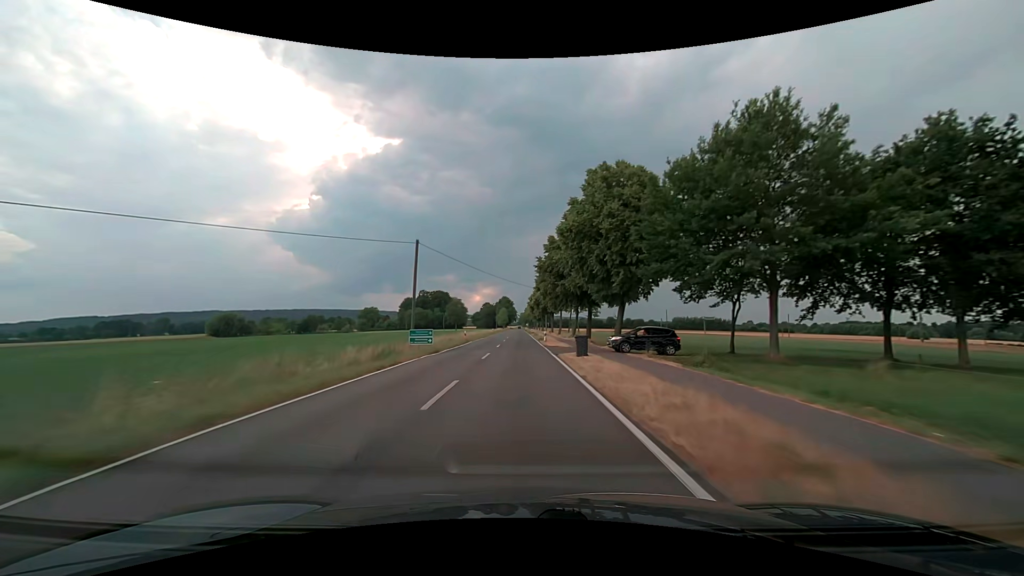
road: secondary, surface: asphalt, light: Day
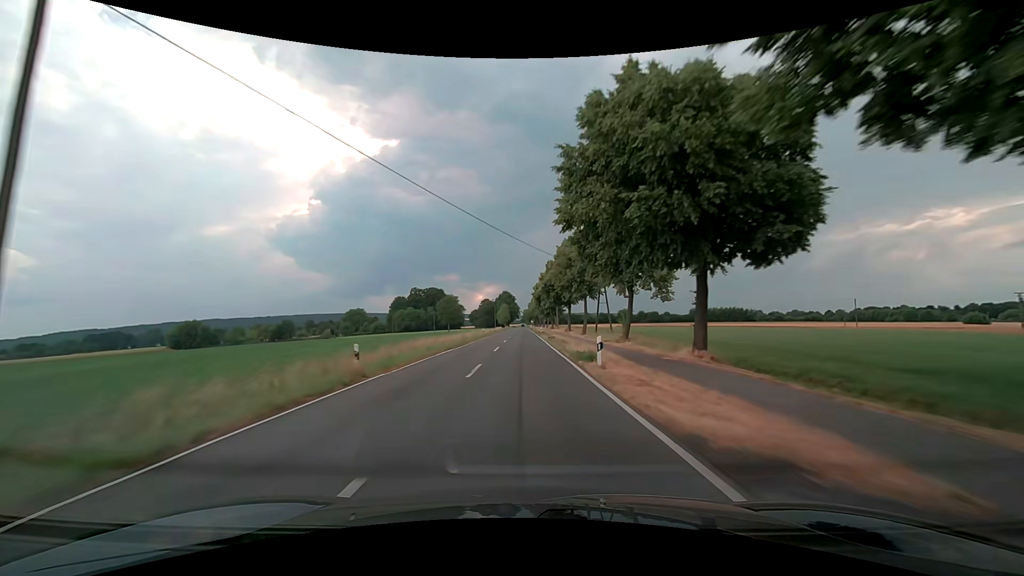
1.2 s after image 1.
(-0.3, +31.6) m; -1°
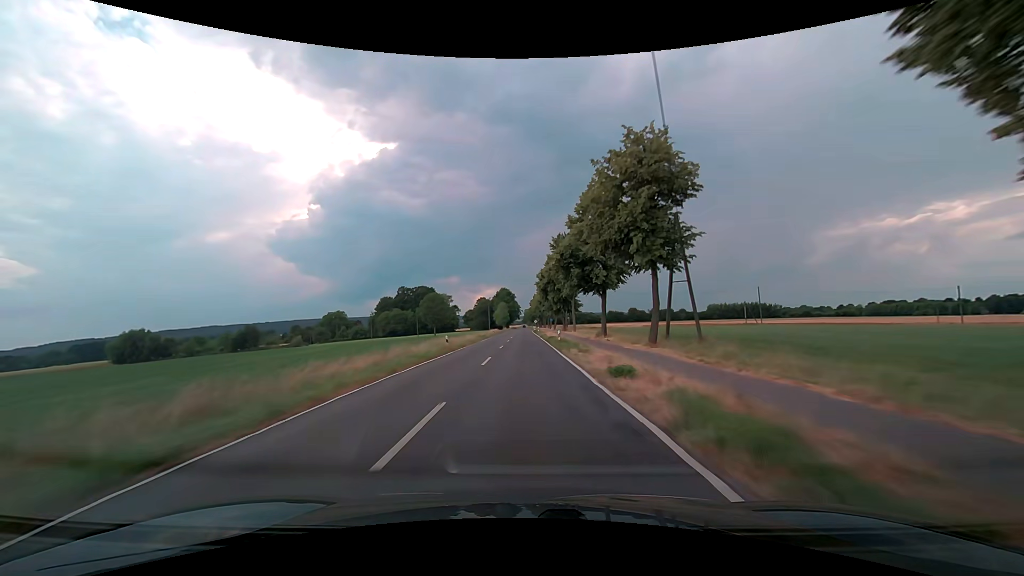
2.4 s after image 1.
(0.0, +31.6) m; 0°
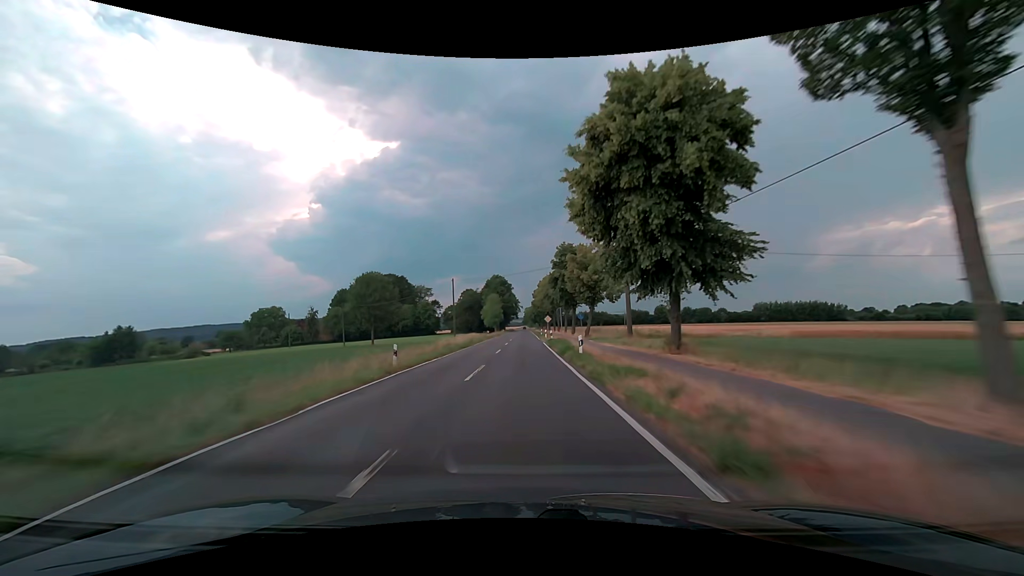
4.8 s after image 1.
(-0.4, +63.2) m; 0°
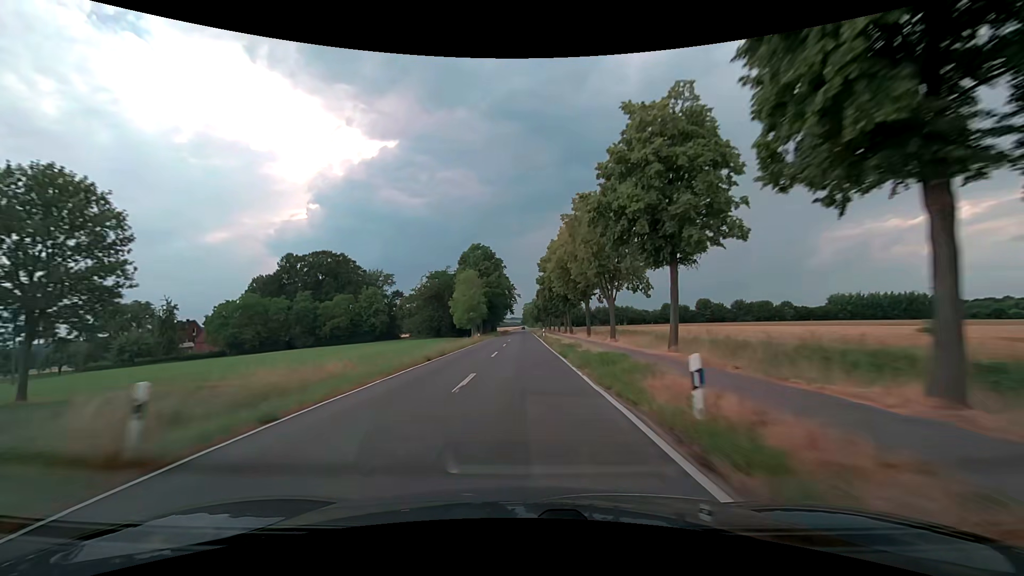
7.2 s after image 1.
(0.0, +63.3) m; 0°
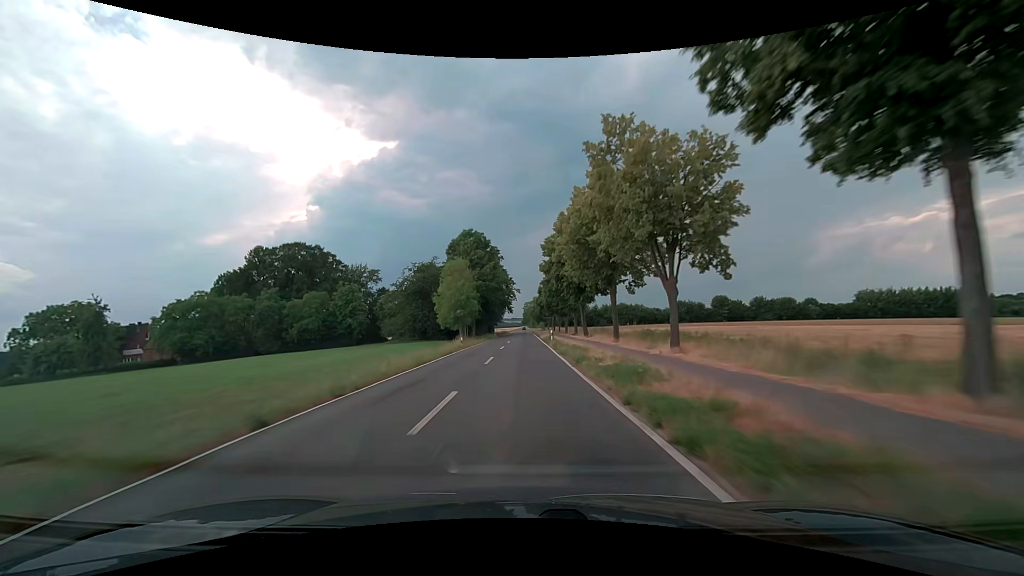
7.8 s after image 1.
(+0.1, +15.8) m; 0°
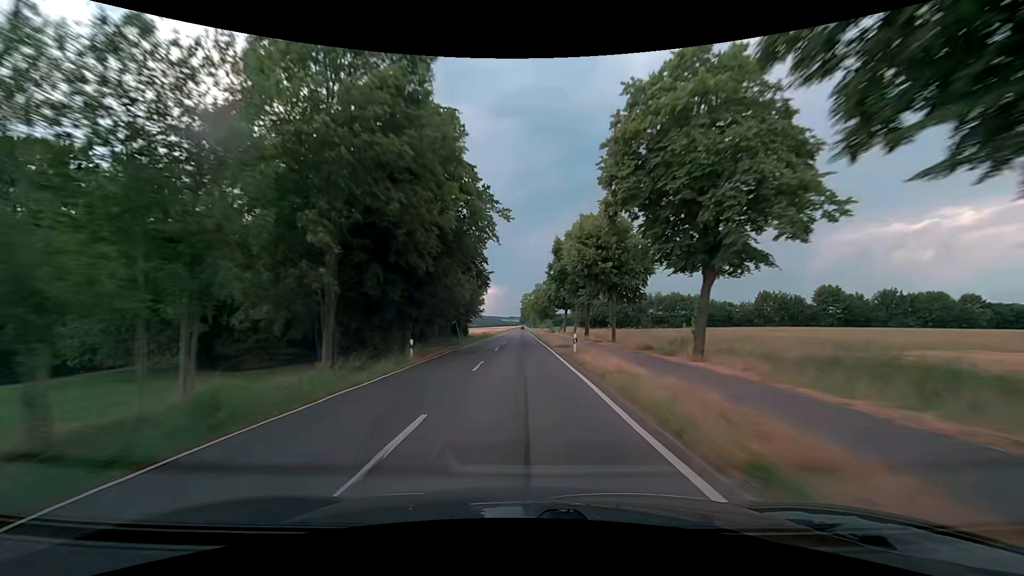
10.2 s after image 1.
(+0.2, +63.3) m; 0°
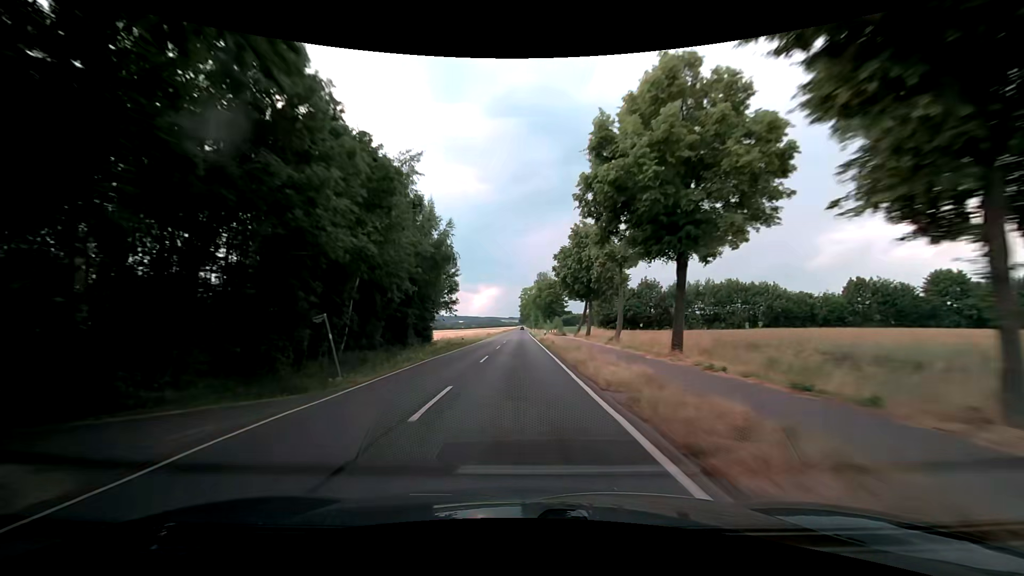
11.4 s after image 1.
(0.0, +31.6) m; 0°
(0, +10) (0, +20) (0, +30) (0, +40) (0, +50) (0, +60) (0, +70) (0, +80) (0, +90) (0, +100) m
